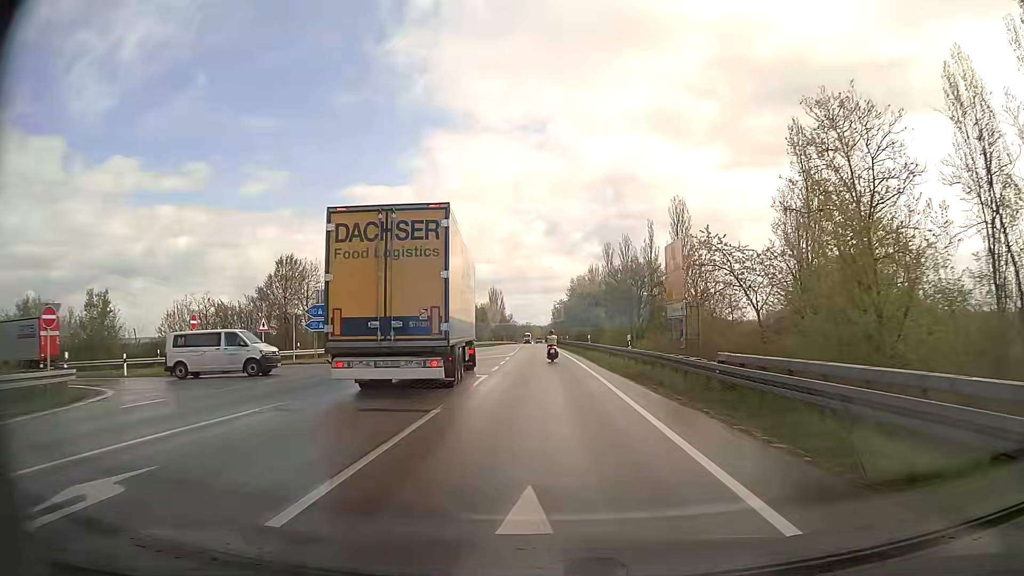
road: secondary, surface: asphalt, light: Day
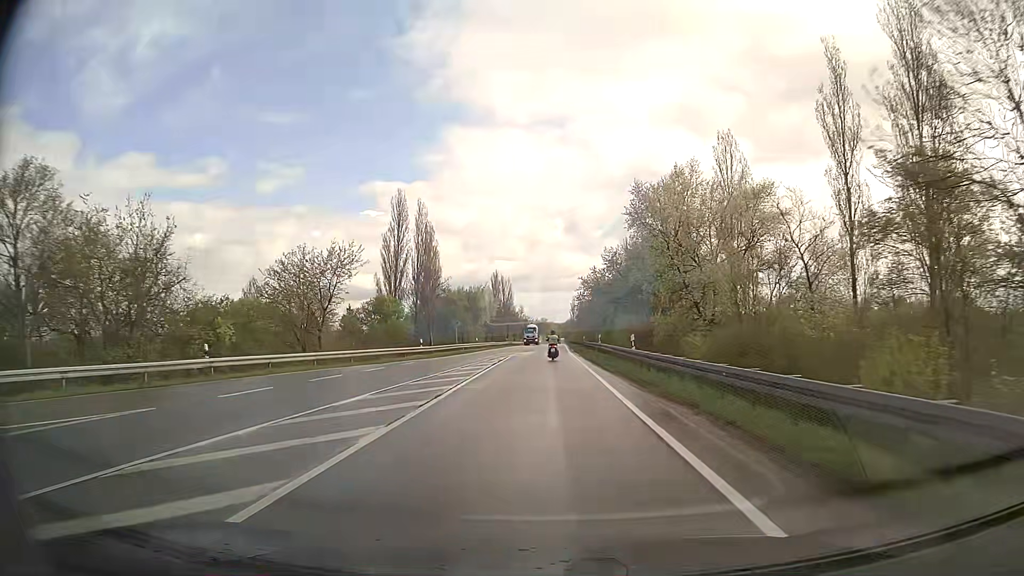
(-0.5, +51.0) m; -2°
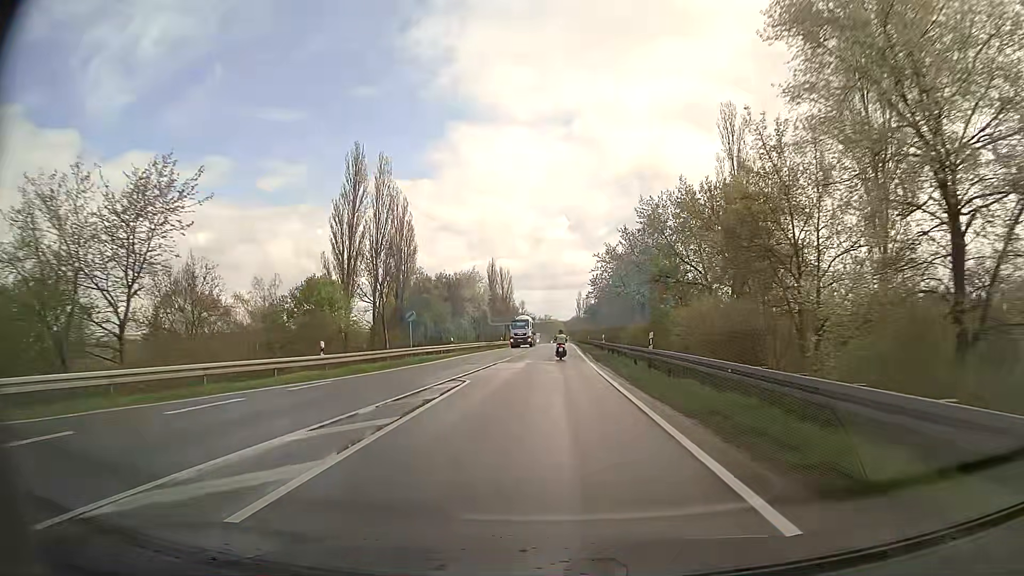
(0.0, +22.2) m; 0°
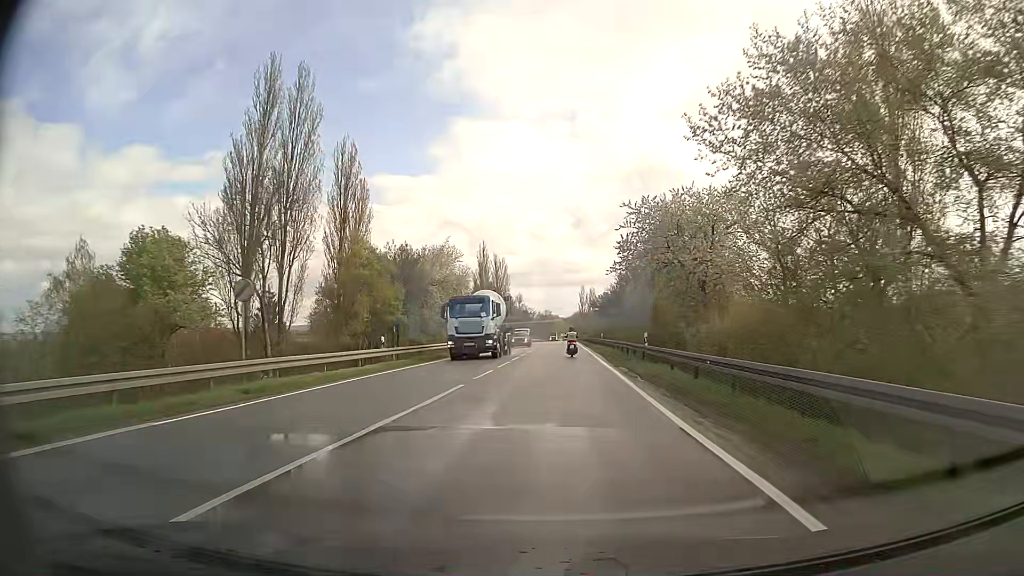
(0.0, +22.9) m; 0°
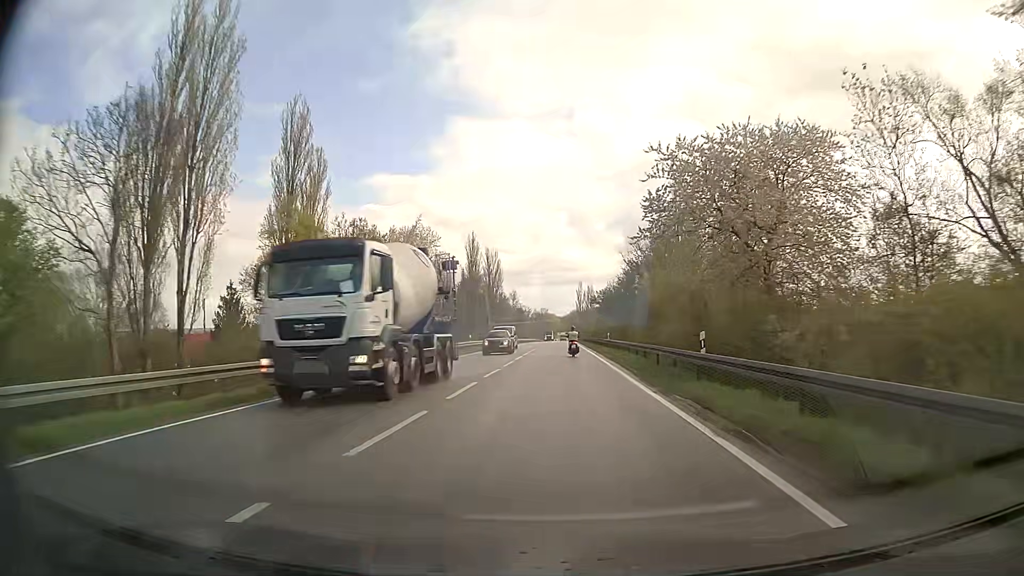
(+0.1, +11.7) m; 0°
(0, +10) (0, +20) (0, +30) (0, +40) (0, +50) (+1, +60) (+1, +70) (+1, +80) (+1, +90) (+1, +100) m
